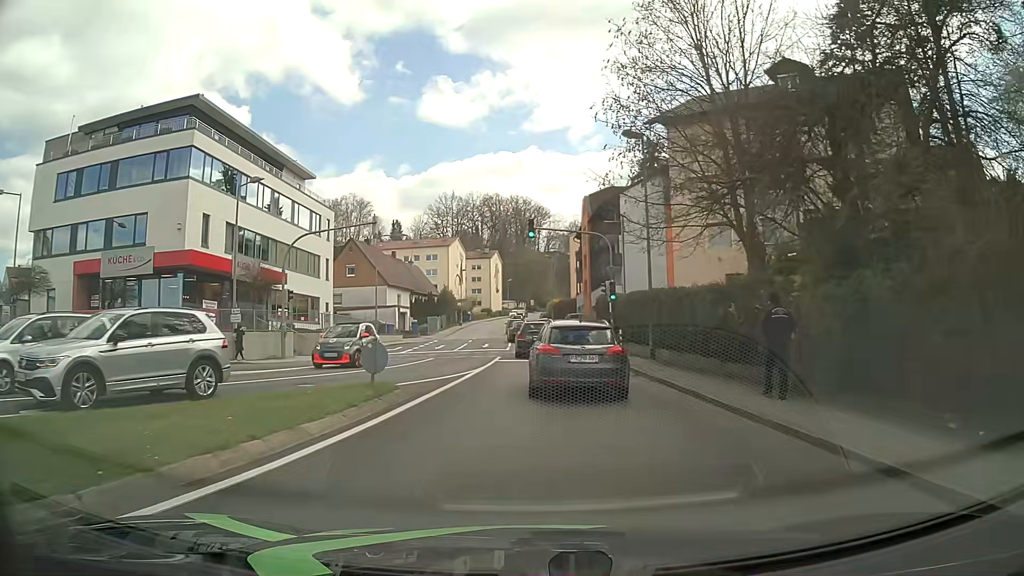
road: tertiary_link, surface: asphalt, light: Day
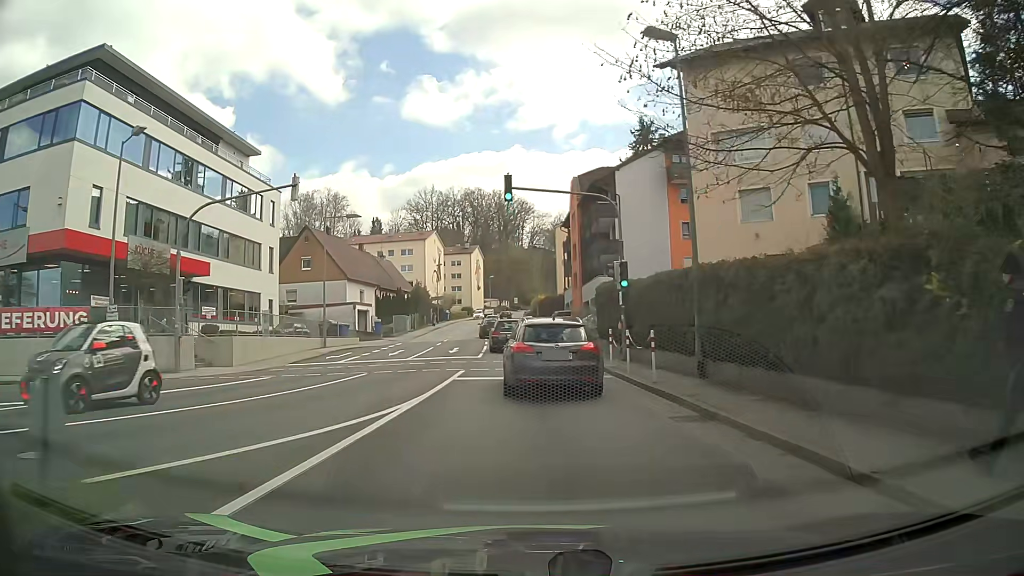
(+0.1, +8.9) m; +1°
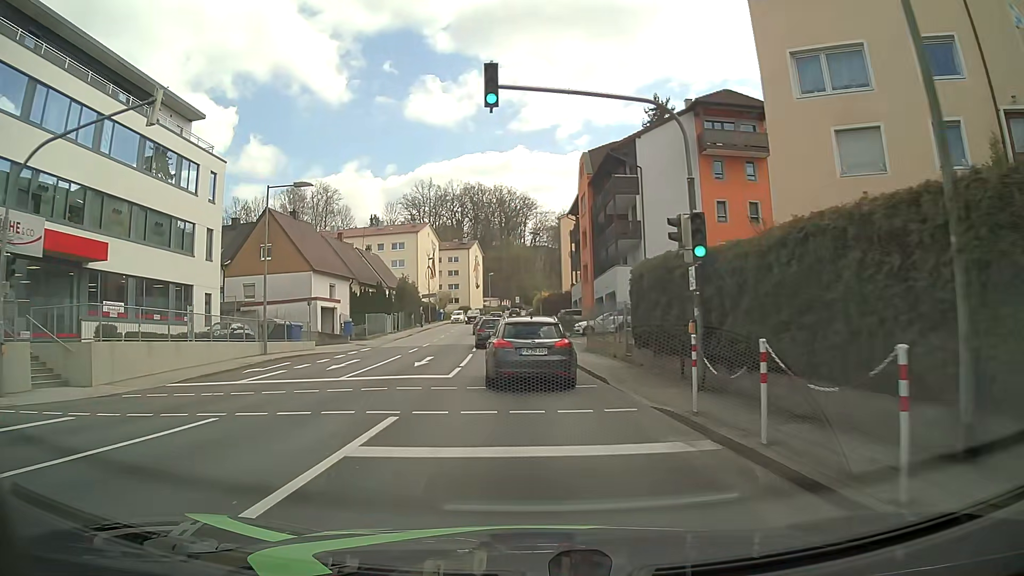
(0.0, +9.6) m; -1°
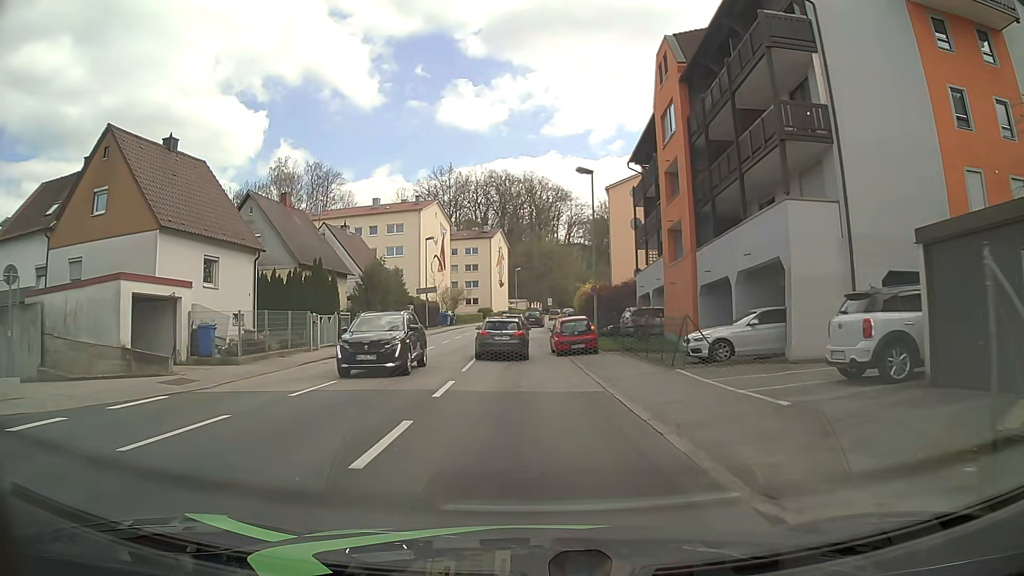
(-0.4, +24.0) m; -2°
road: tertiary
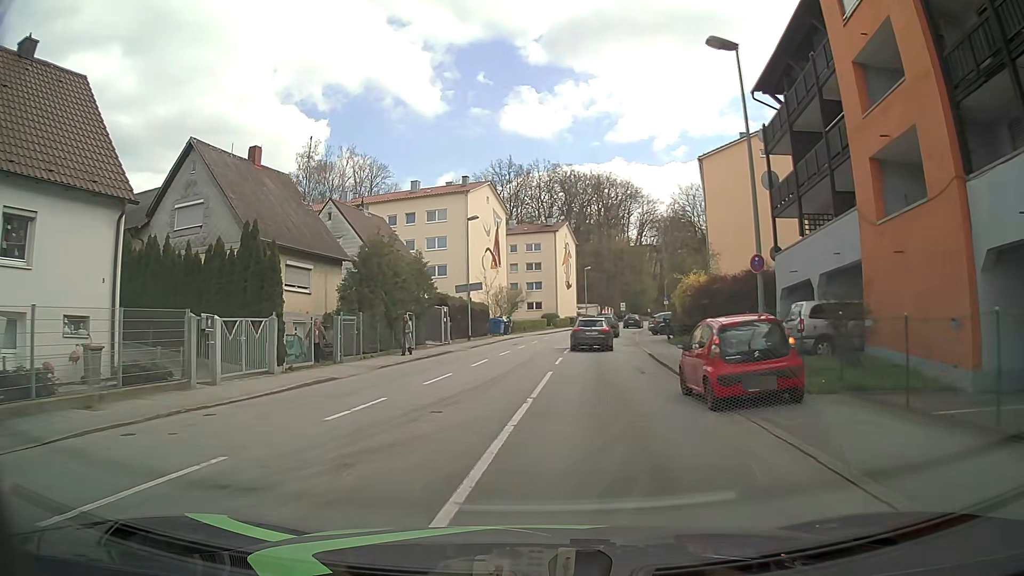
(-0.7, +15.3) m; -6°
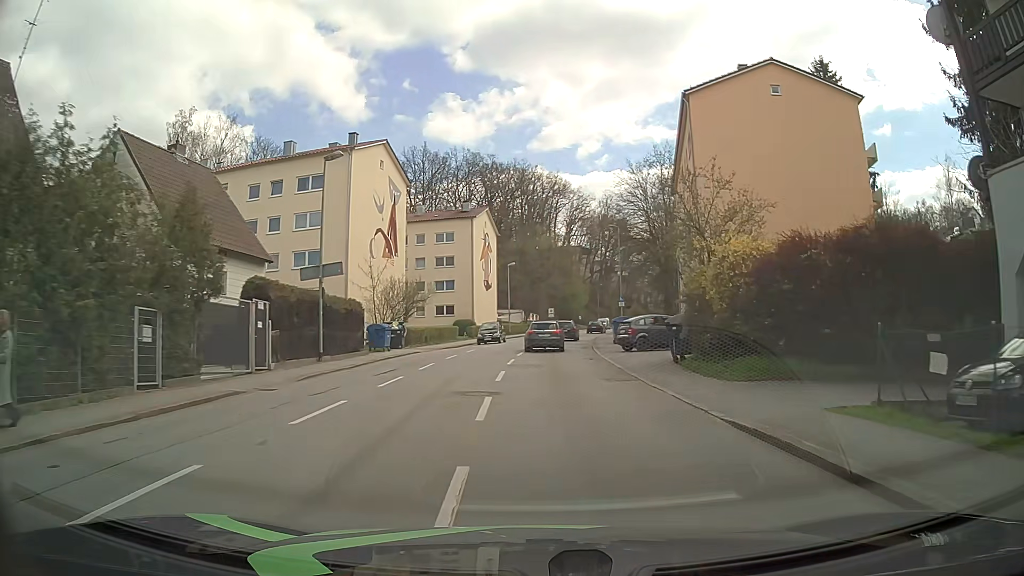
(+0.9, +18.3) m; +8°
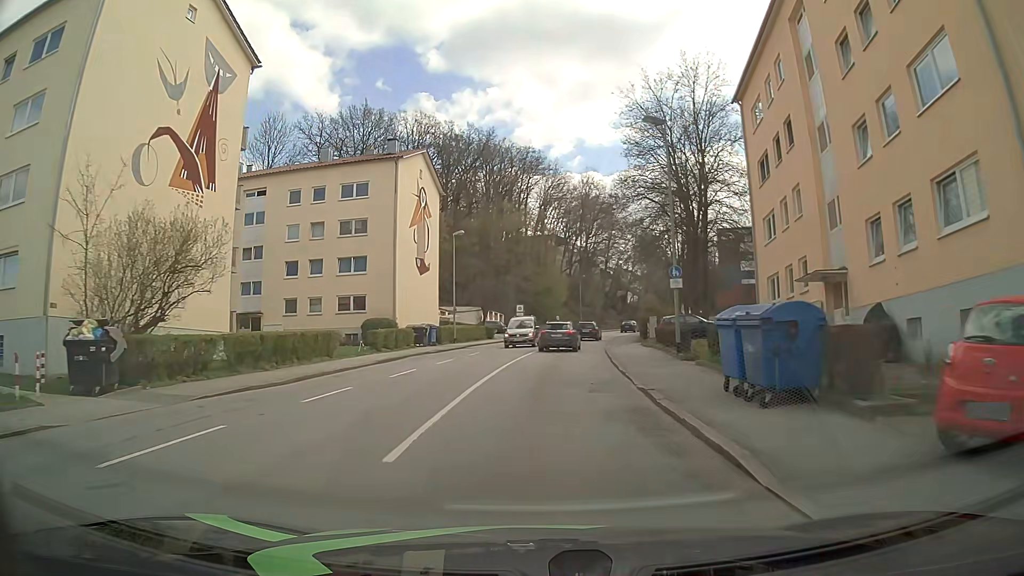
(+0.5, +27.6) m; +2°
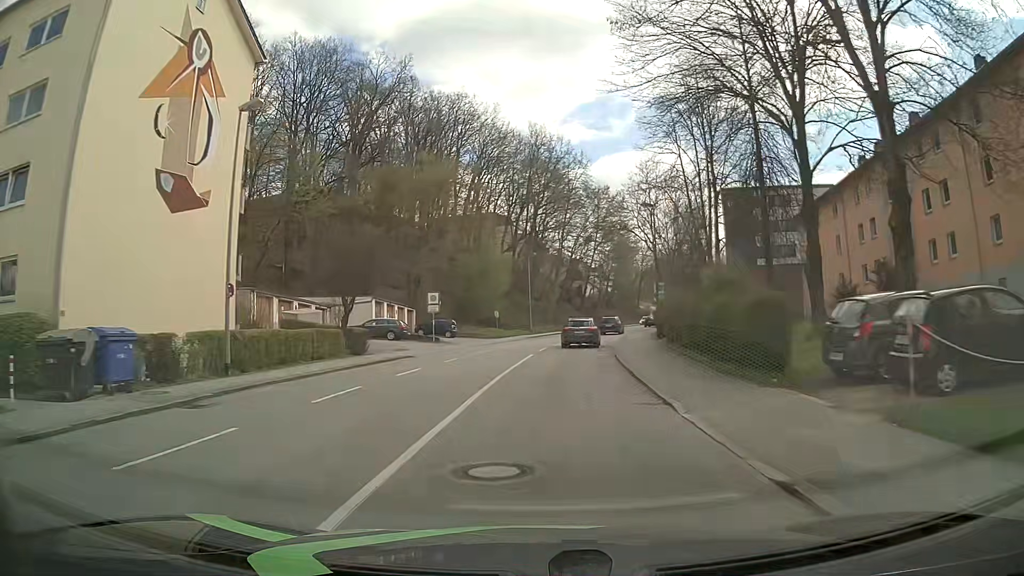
(+1.5, +30.4) m; +5°
